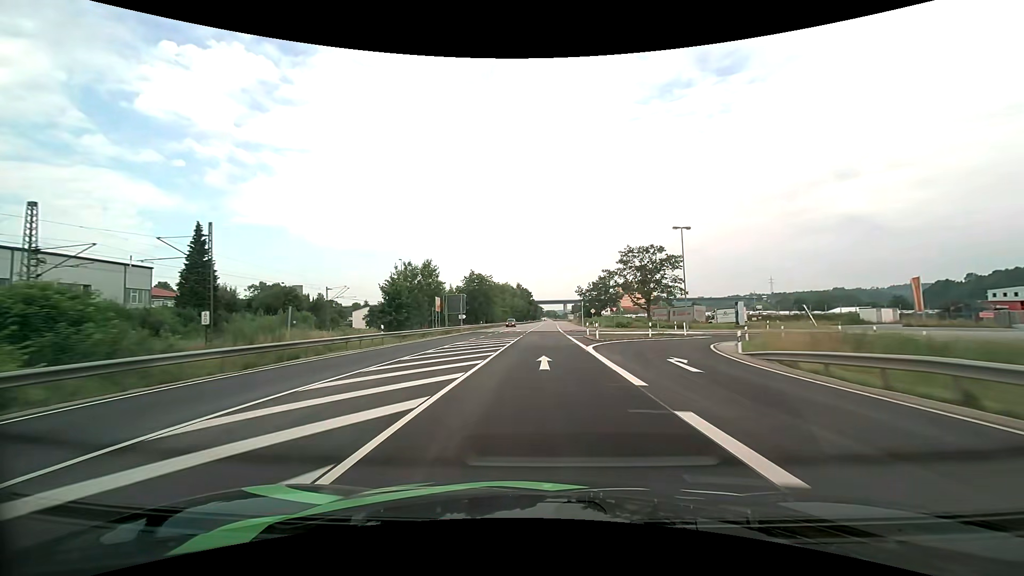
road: primary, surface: asphalt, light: Day
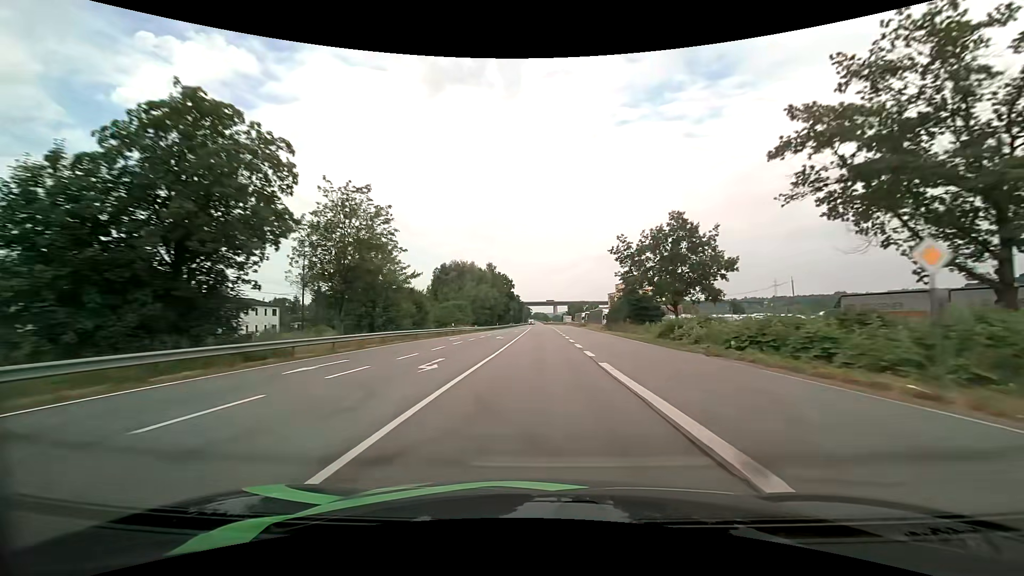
(+1.2, +75.8) m; +1°
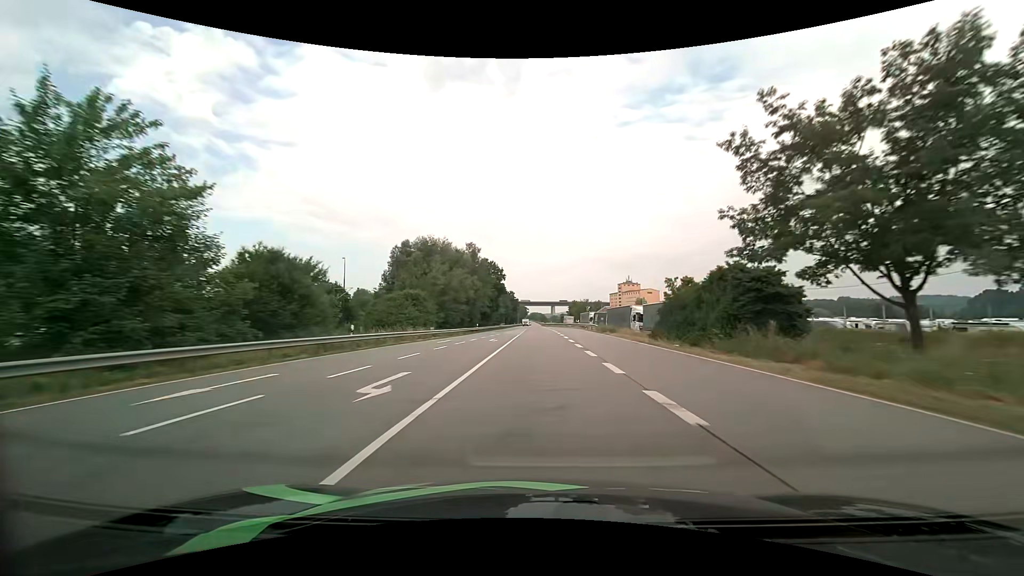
(+0.1, +30.3) m; 0°
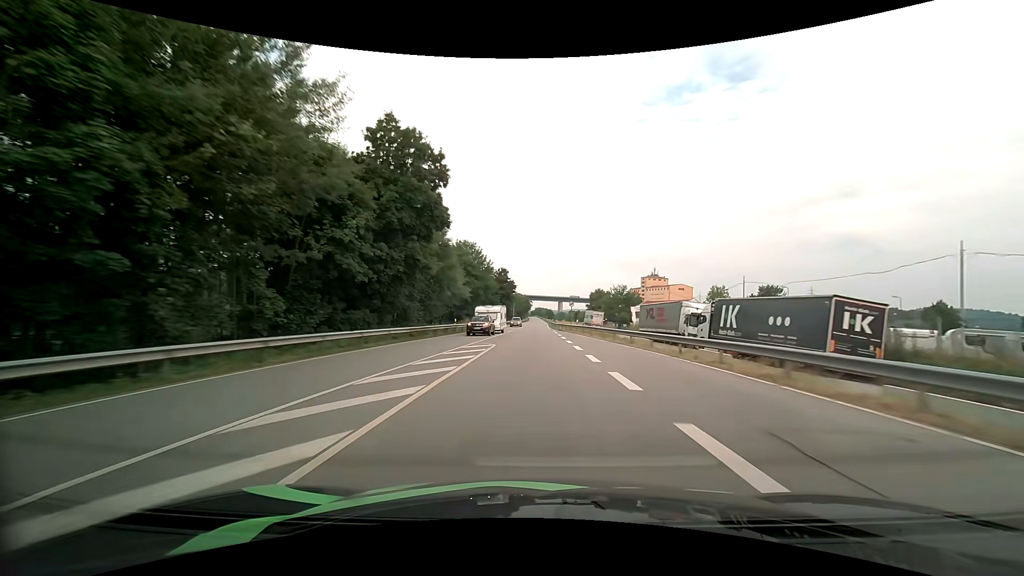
(0.0, +75.4) m; -1°
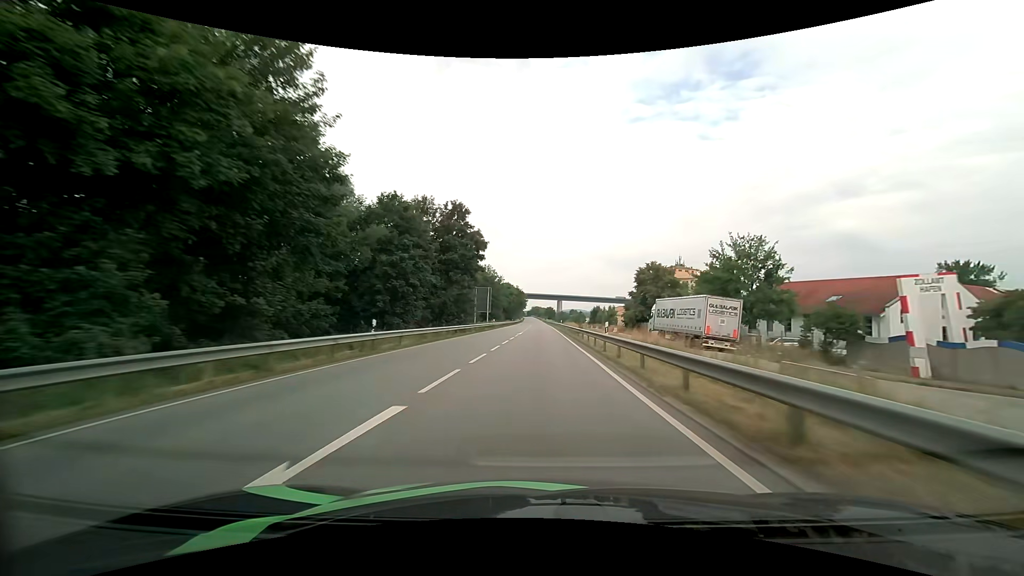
(-0.3, +74.9) m; 0°
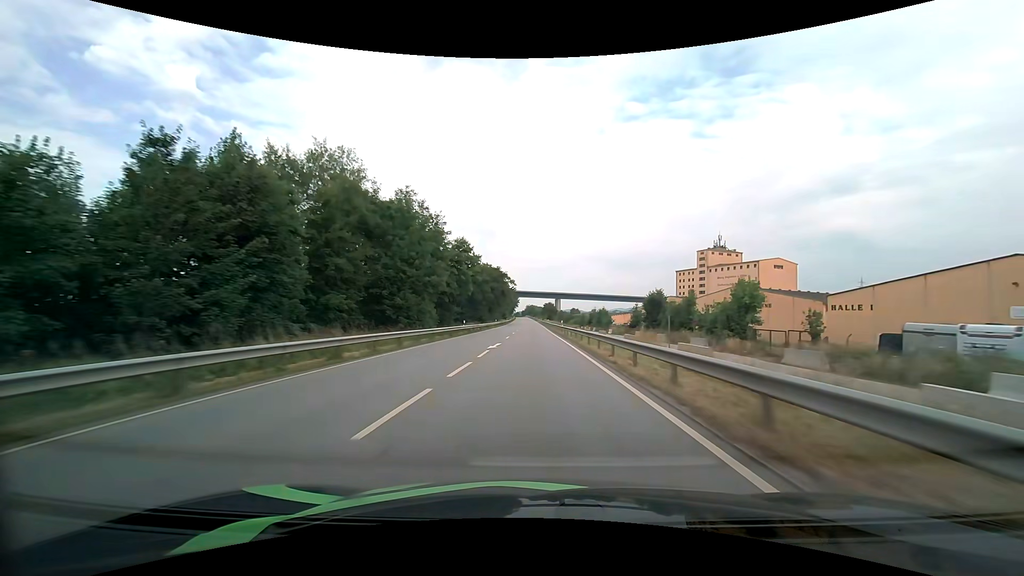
(+0.5, +75.7) m; 0°
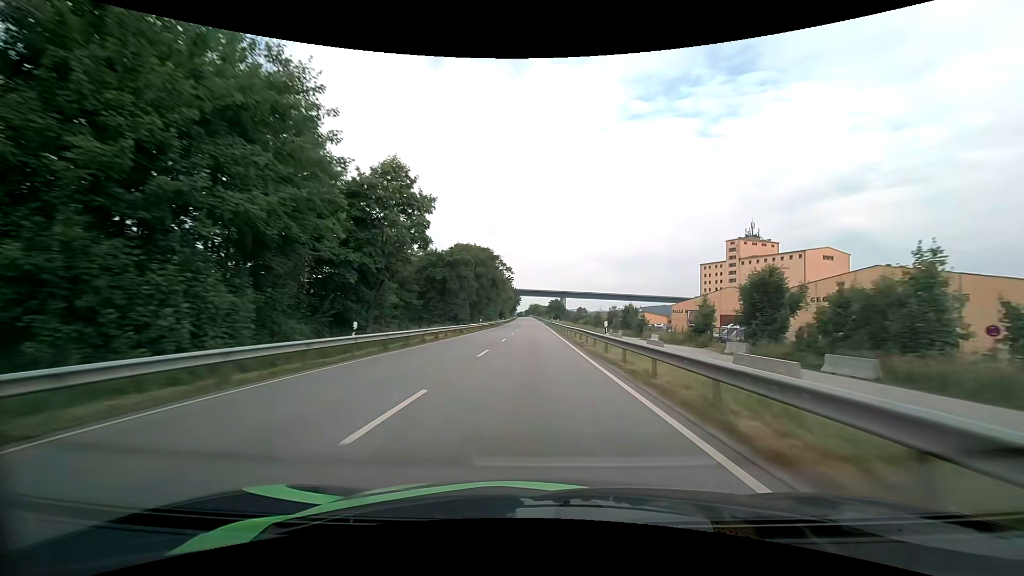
(-0.1, +30.7) m; -1°
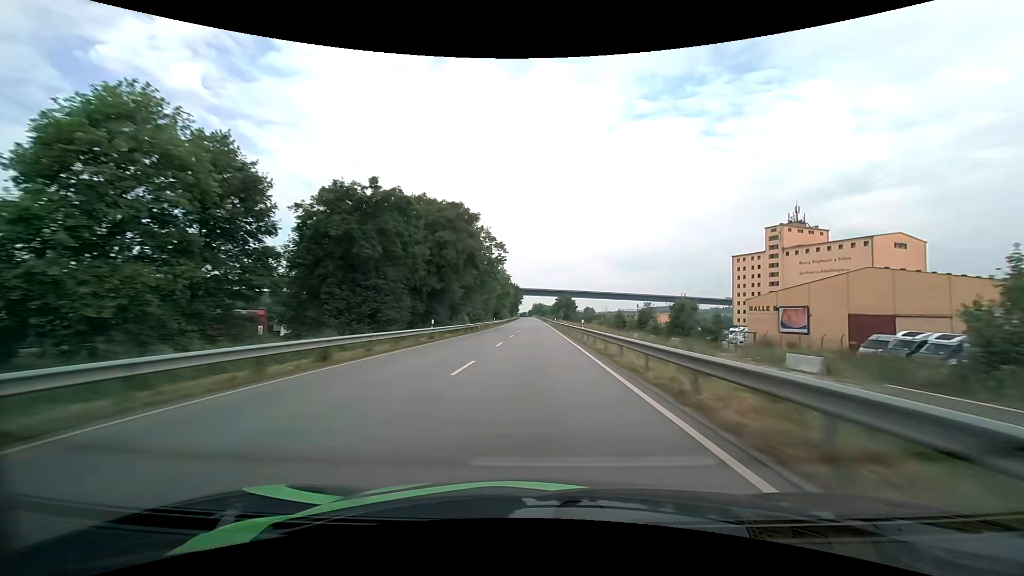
(-0.1, +30.9) m; 0°
(0, +10) (0, +20) (0, +30) (0, +40) (0, +50) (0, +60) (0, +70) (0, +80) (0, +90) (0, +100) m
